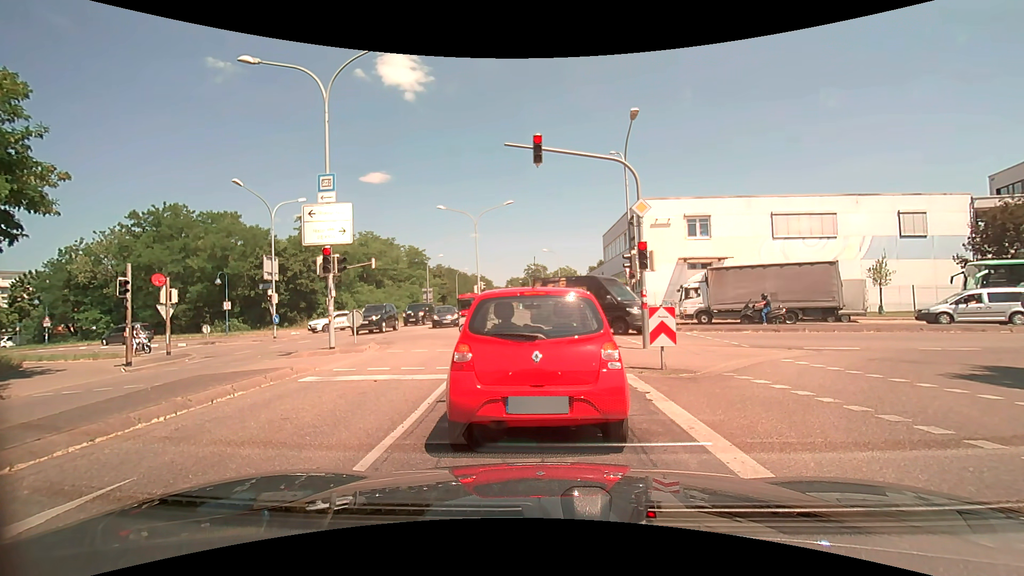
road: secondary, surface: asphalt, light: Day
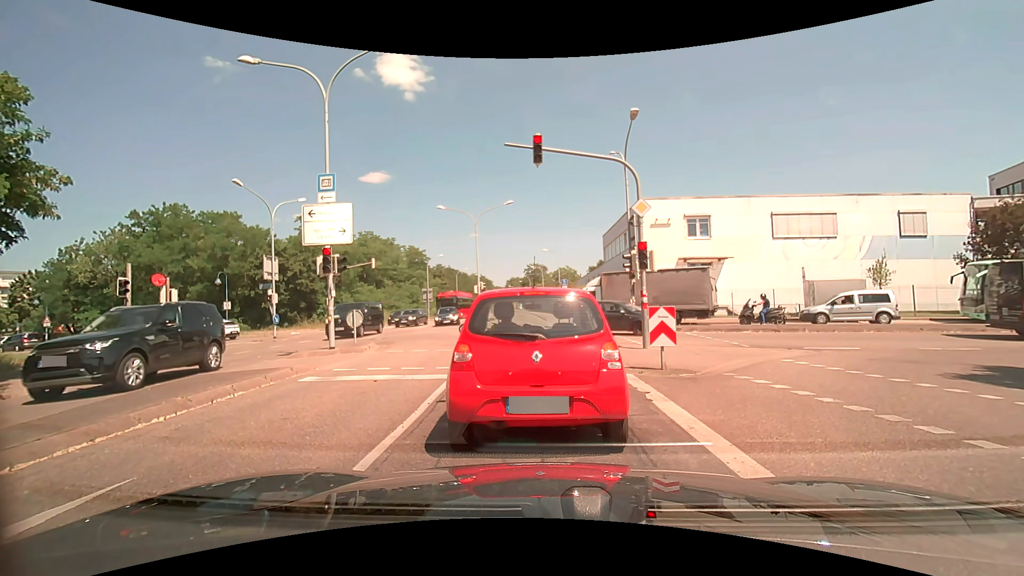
(0.0, 0.0) m; 0°
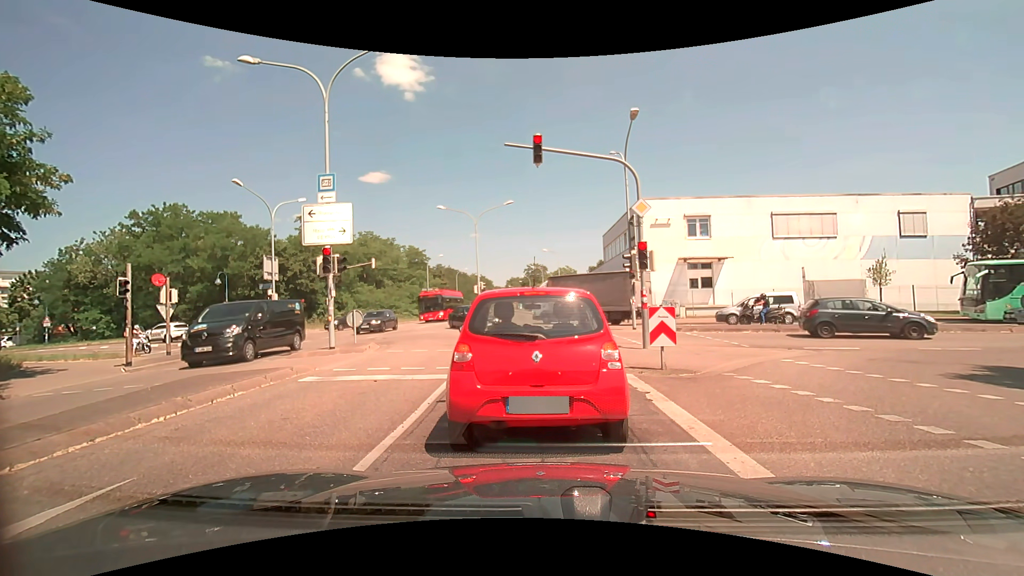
(0.0, 0.0) m; 0°
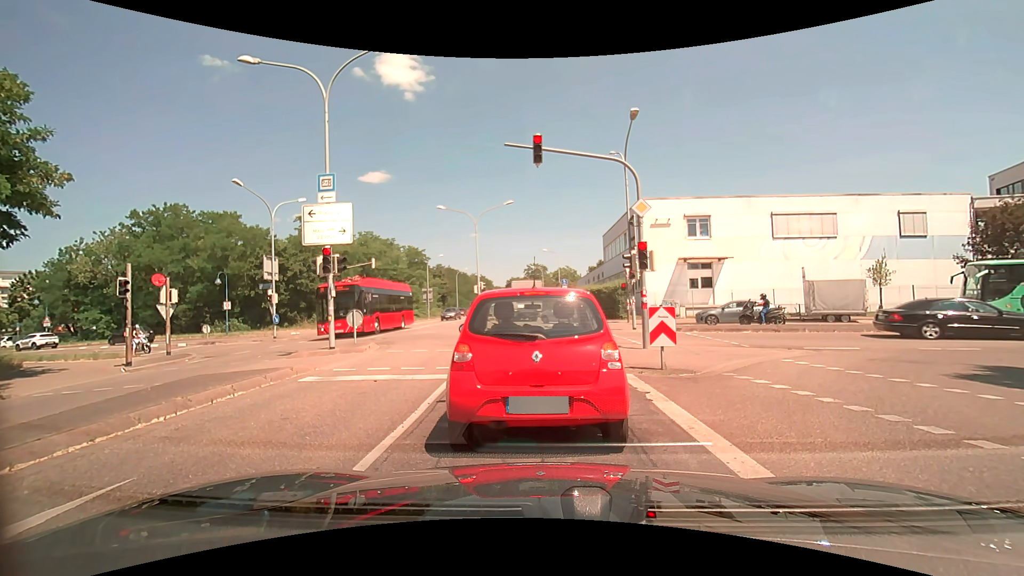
(0.0, 0.0) m; 0°
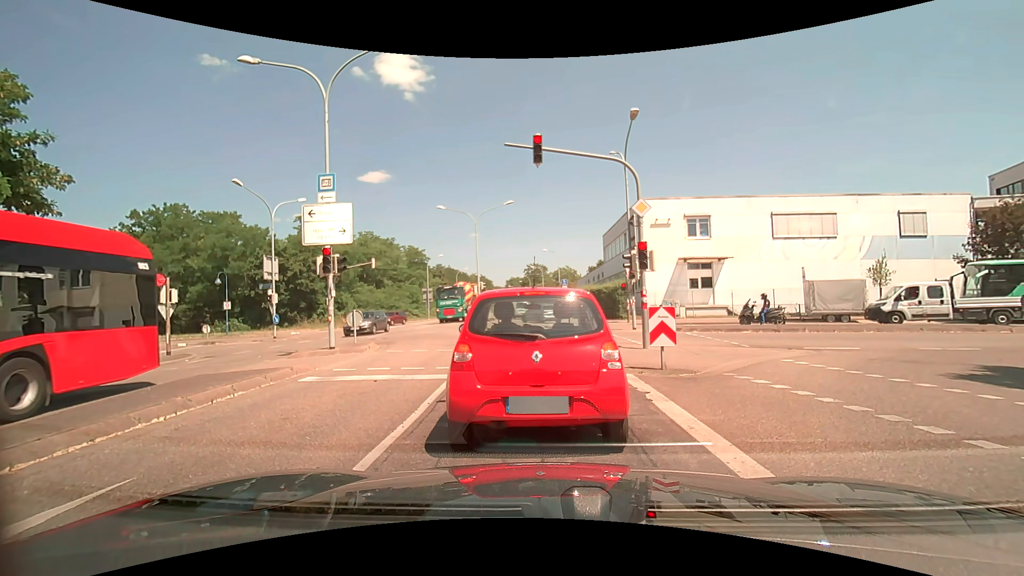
(0.0, 0.0) m; 0°
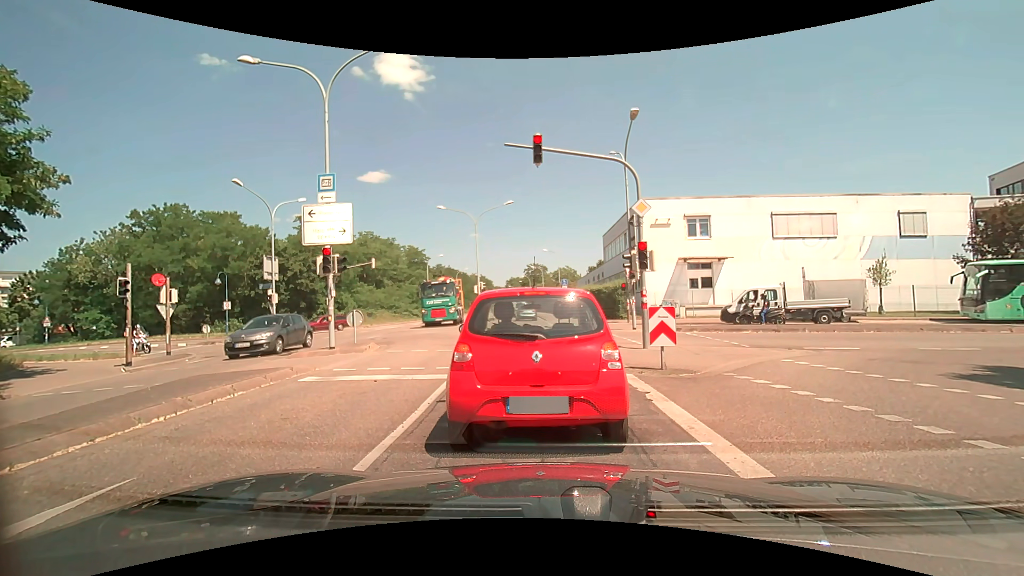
(0.0, 0.0) m; 0°
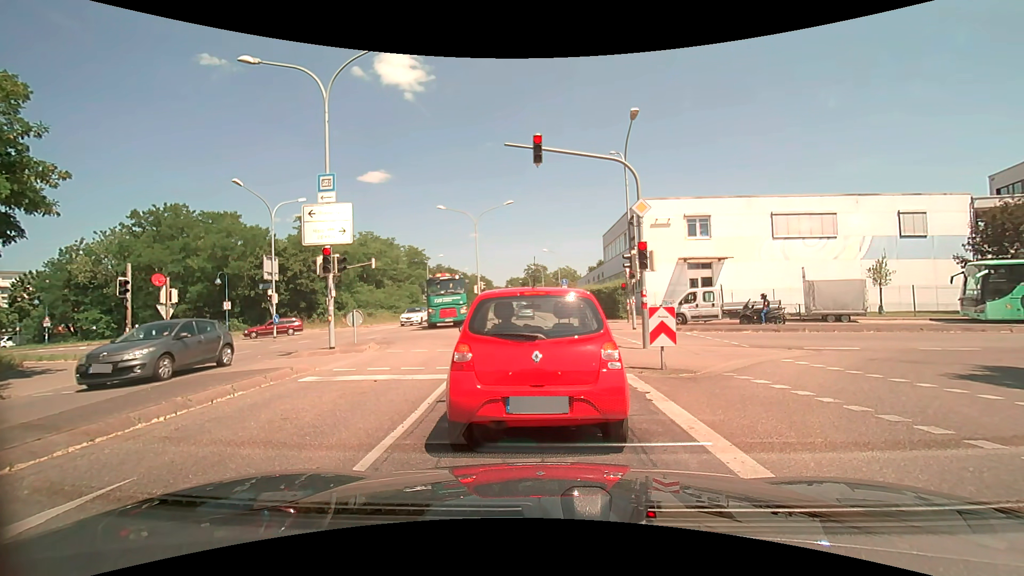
(0.0, 0.0) m; 0°
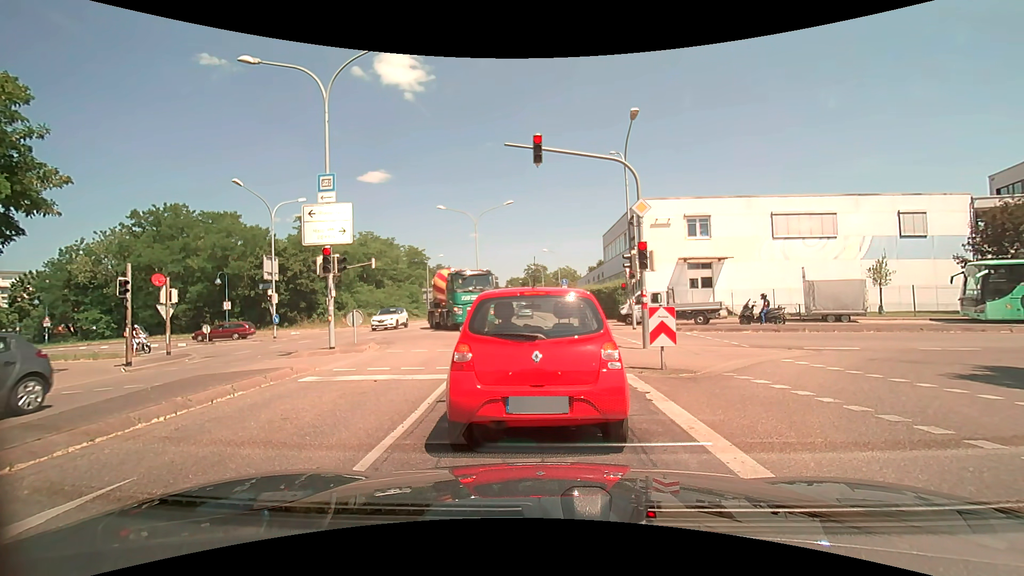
(0.0, 0.0) m; 0°
(0, +10) (-1, +20) (-1, +30) (-2, +40) (-2, +50) (-3, +60) (-3, +70) (-4, +80) (-5, +90) (-5, +100) m
